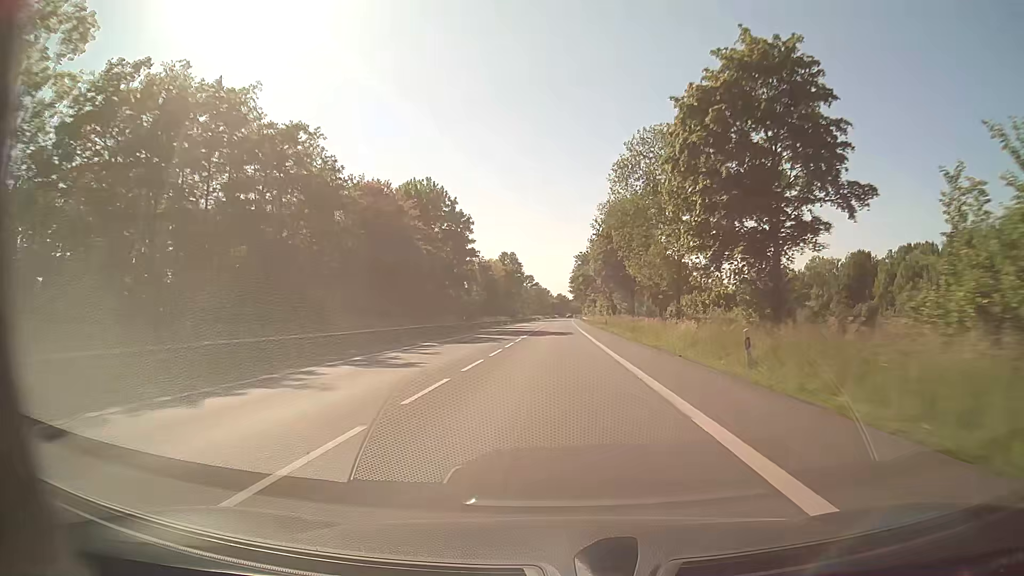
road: secondary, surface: asphalt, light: Day
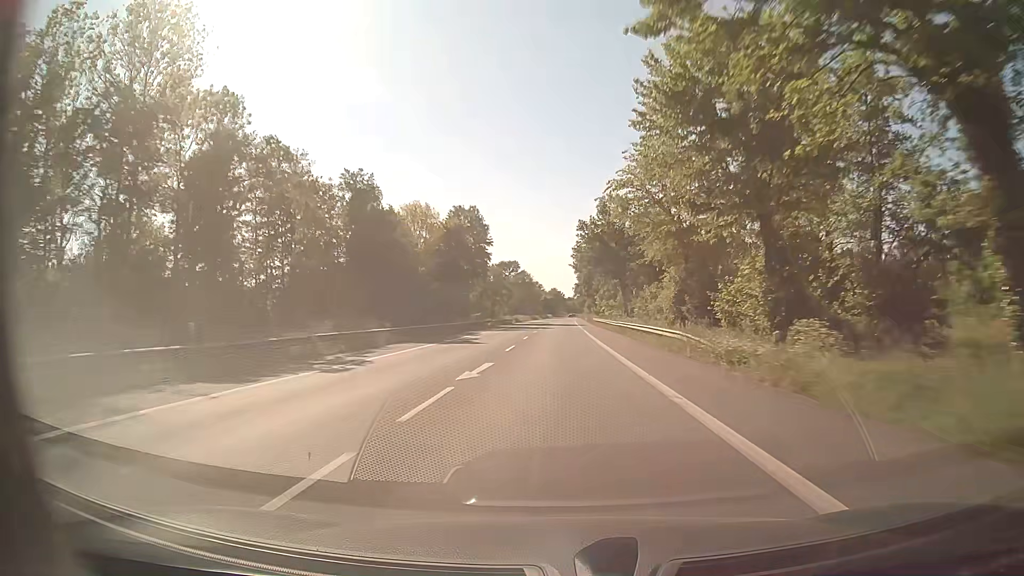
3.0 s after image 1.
(-0.1, +80.9) m; 0°
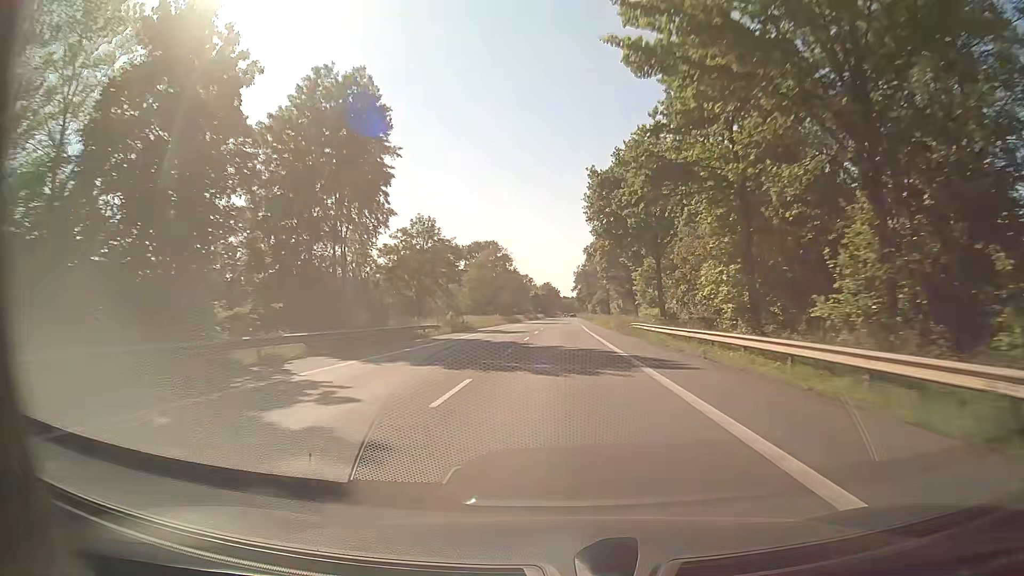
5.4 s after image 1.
(0.0, +64.8) m; 0°
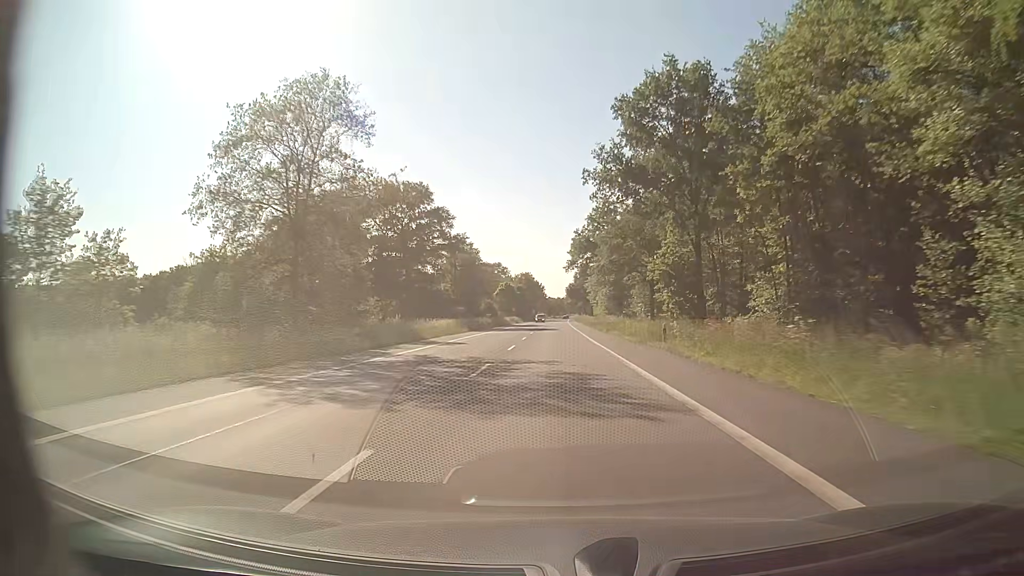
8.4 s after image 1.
(+0.7, +80.7) m; +1°
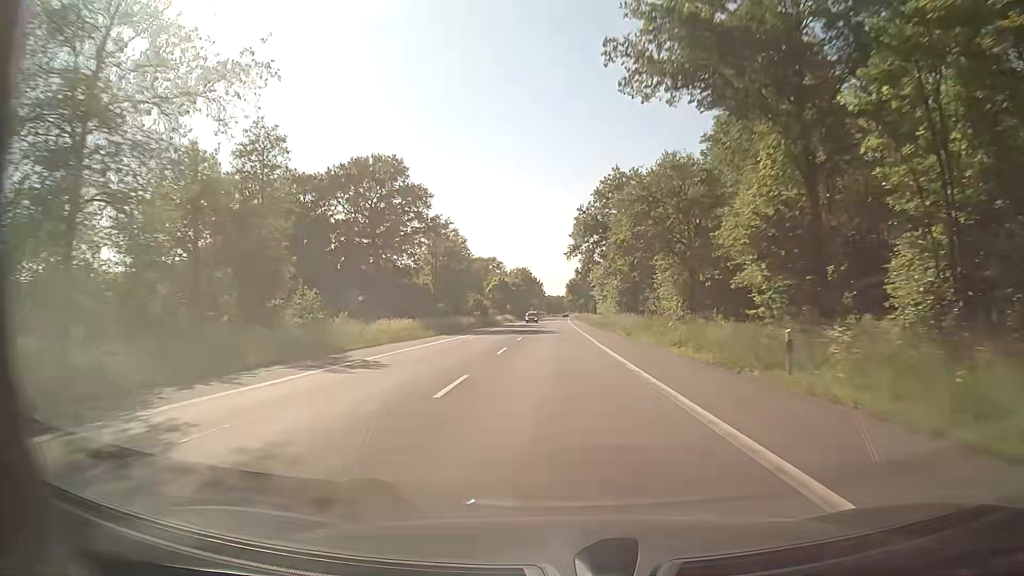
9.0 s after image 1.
(-0.1, +16.1) m; 0°
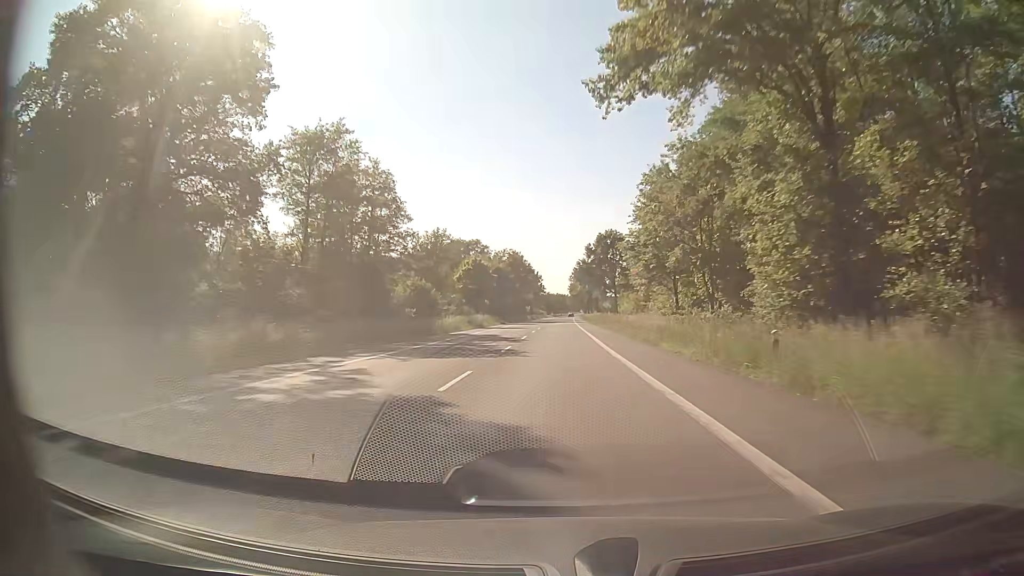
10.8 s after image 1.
(-0.1, +48.5) m; 0°
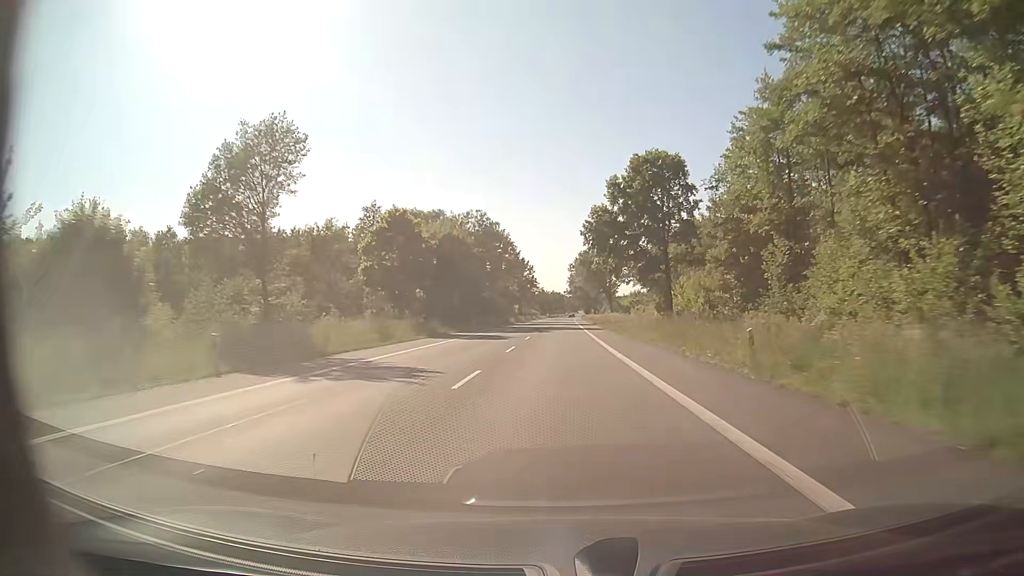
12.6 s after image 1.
(+0.2, +48.5) m; 0°
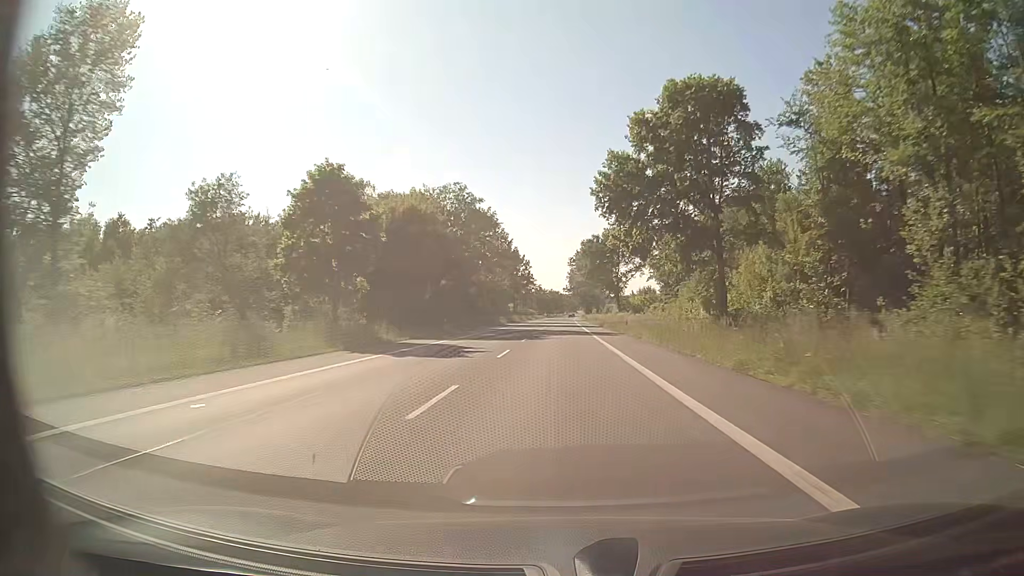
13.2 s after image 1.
(0.0, +16.1) m; 0°
(0, +10) (0, +20) (0, +30) (0, +40) (0, +50) (0, +60) (0, +70) (0, +80) (0, +90) (+1, +100) m
